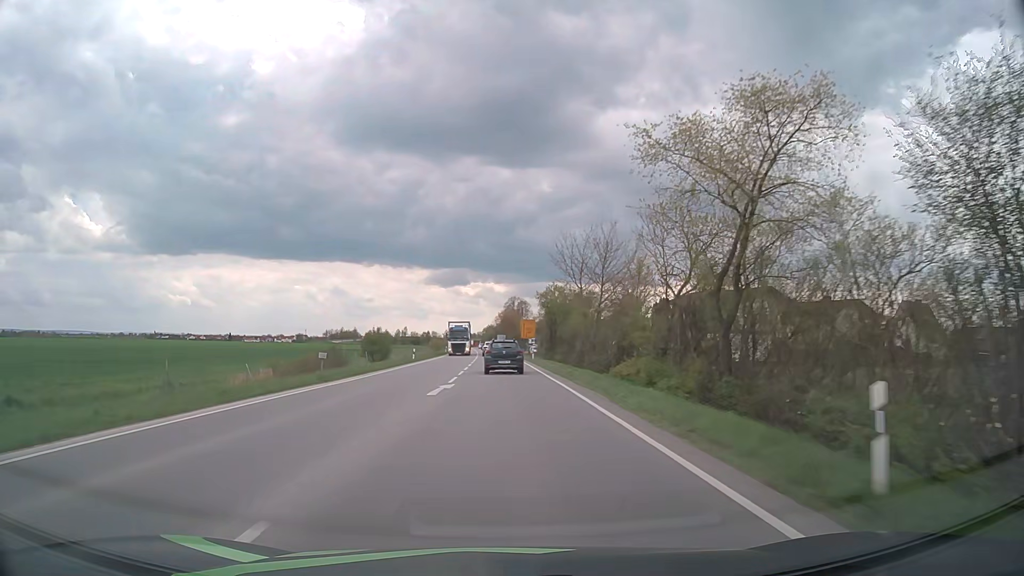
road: primary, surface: asphalt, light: Day
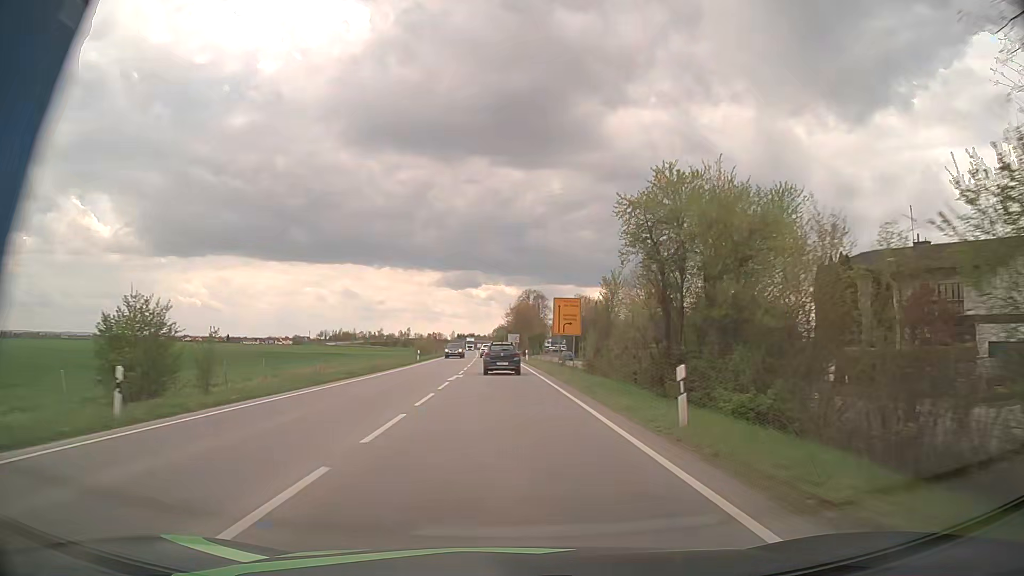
(-0.4, +44.4) m; -1°
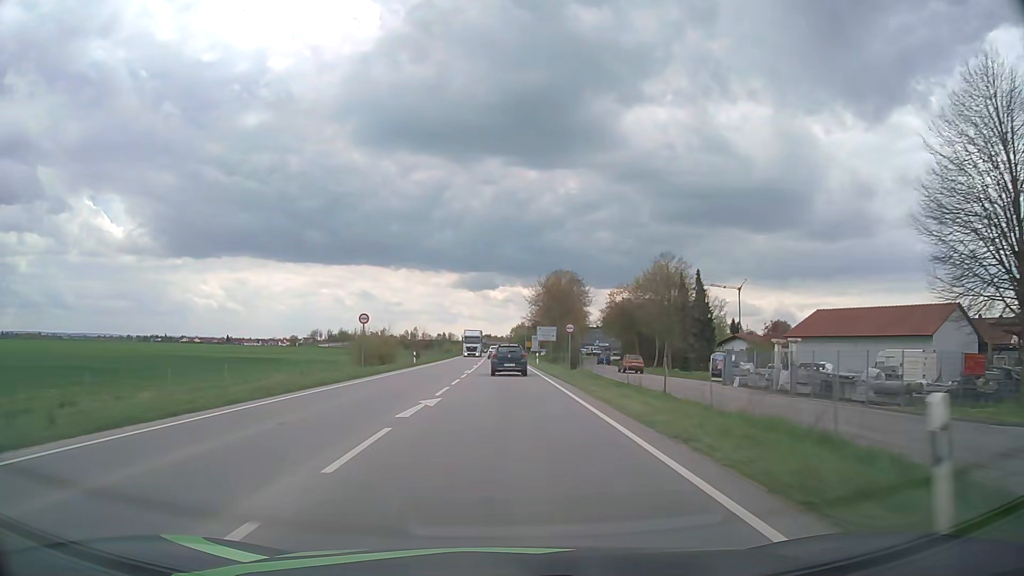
(-0.8, +56.7) m; -1°
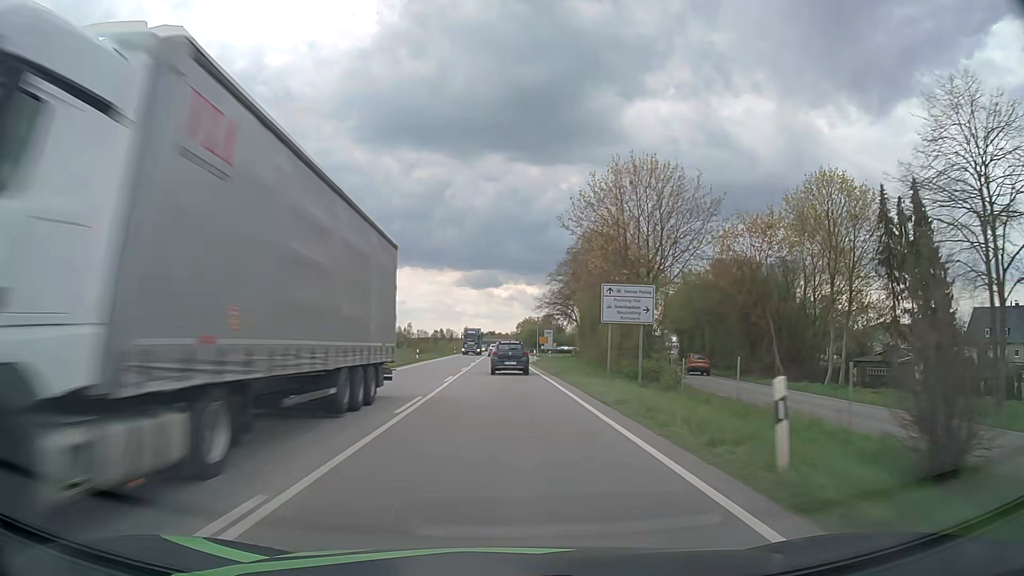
(-0.2, +47.5) m; 0°
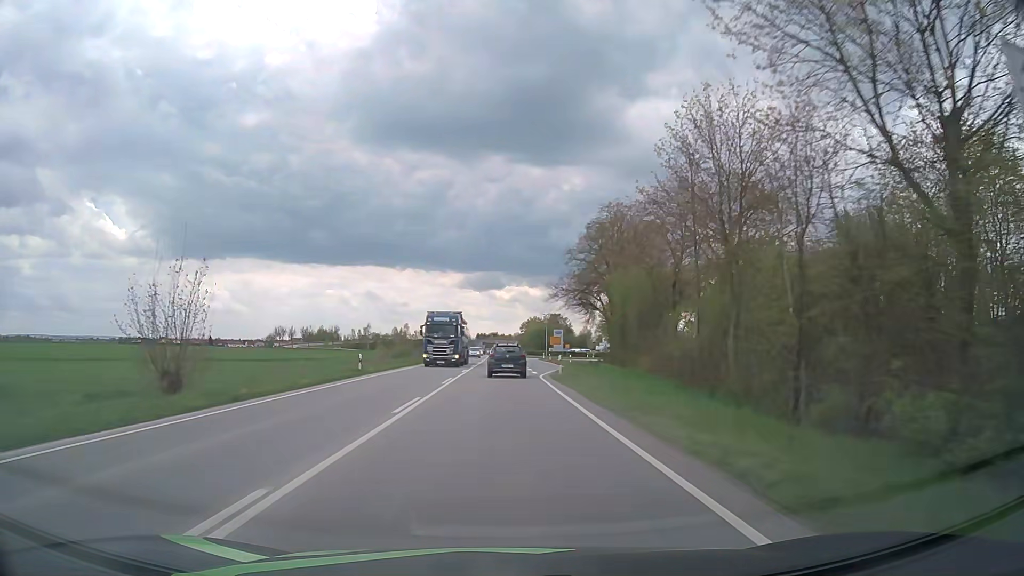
(-0.1, +23.3) m; 0°
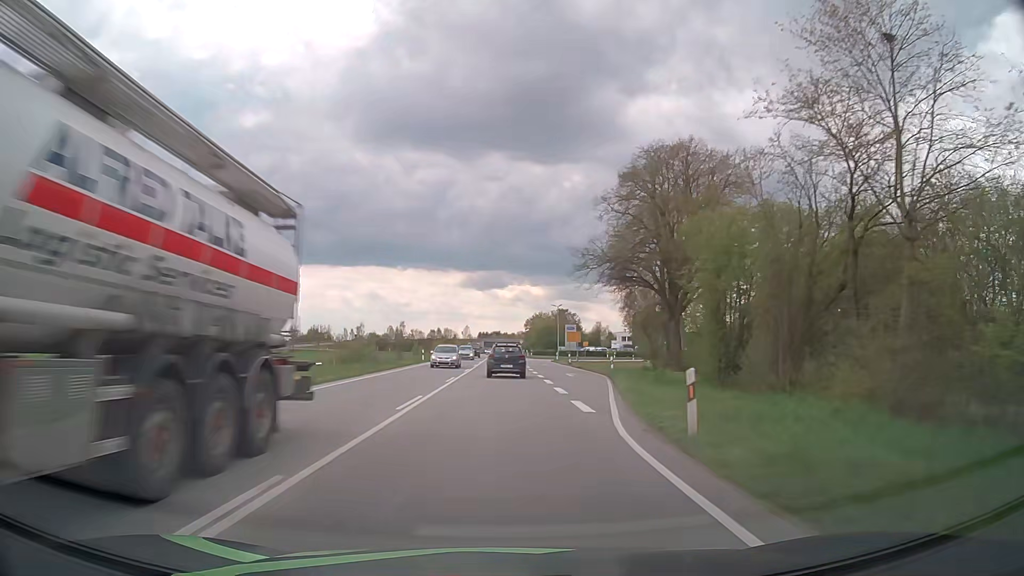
(0.0, +23.2) m; -1°
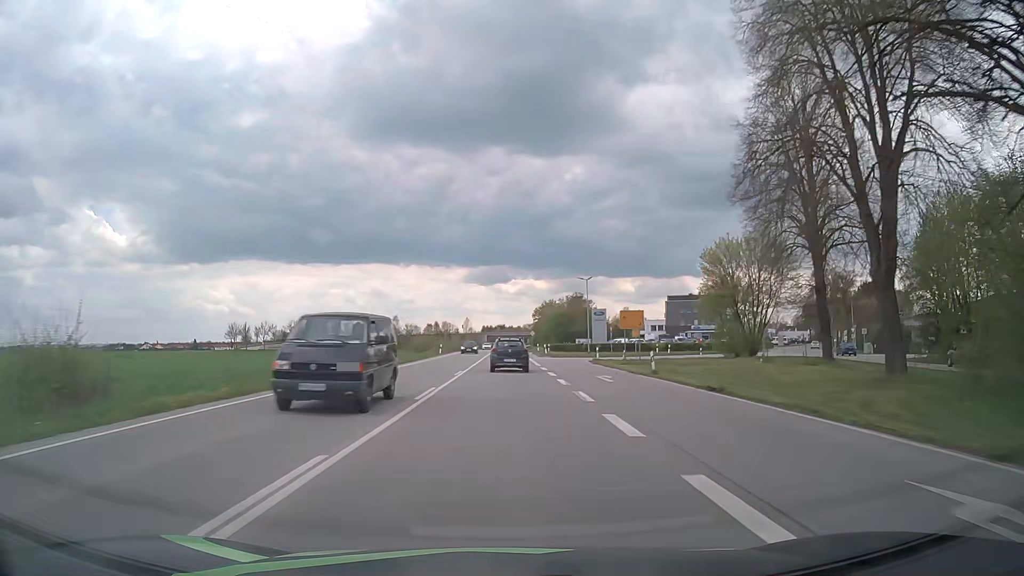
(+0.1, +34.5) m; 0°
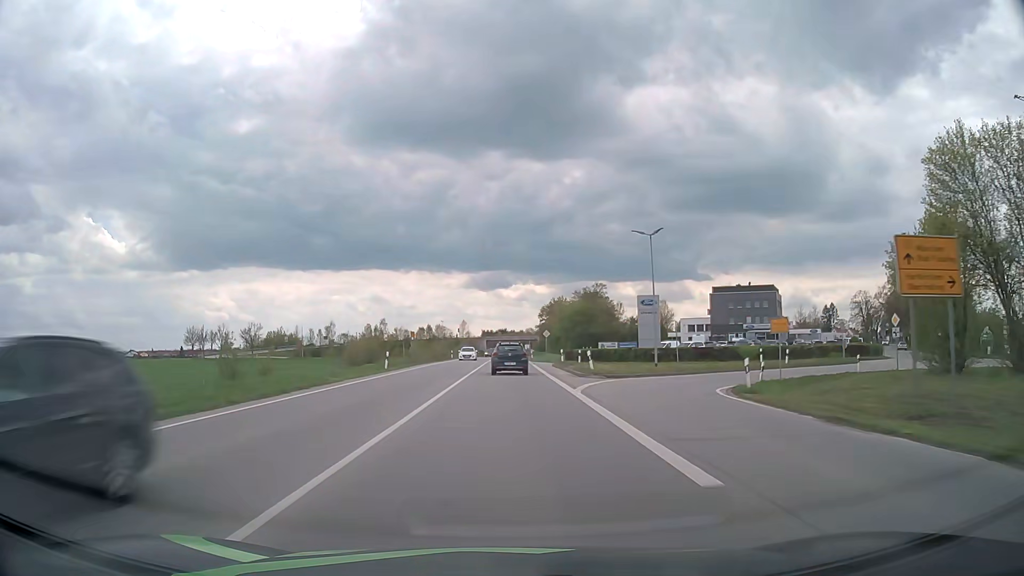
(0.0, +33.5) m; 0°
(0, +10) (0, +20) (0, +30) (0, +40) (0, +50) (0, +60) (0, +70) (0, +80) (0, +90) (0, +100) m
